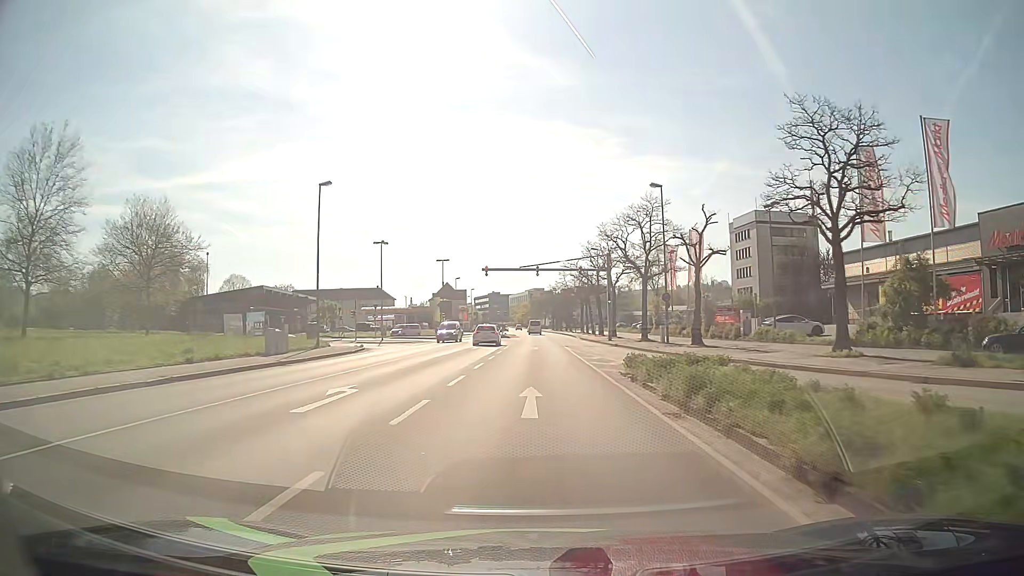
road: primary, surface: asphalt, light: Day
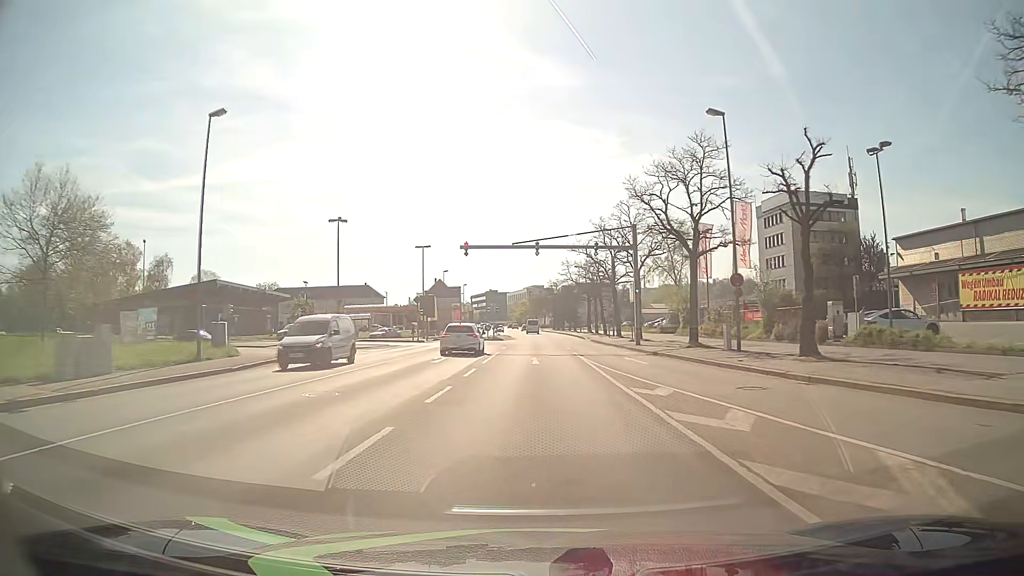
(0.0, +15.3) m; 0°
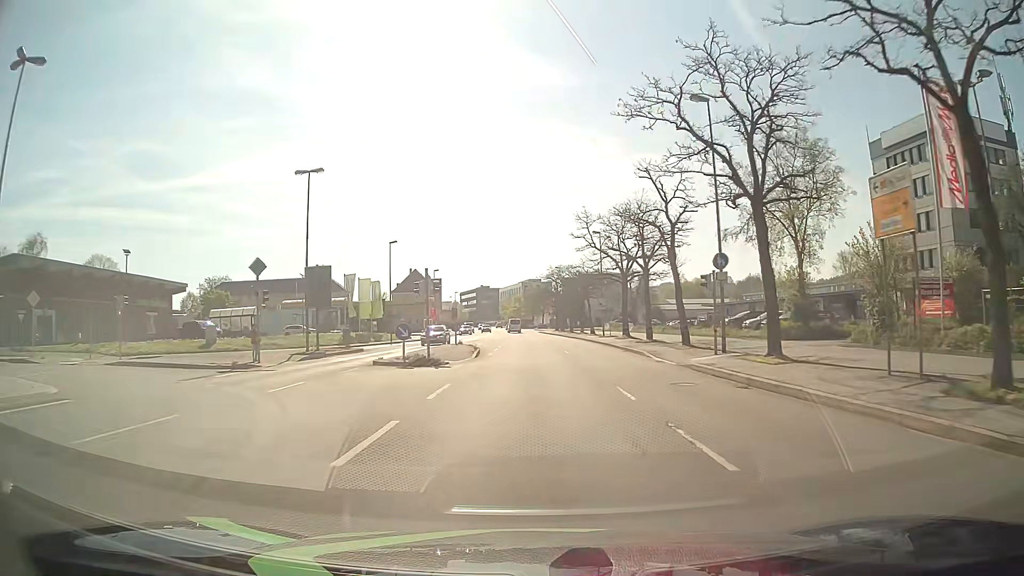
(0.0, +38.3) m; 0°
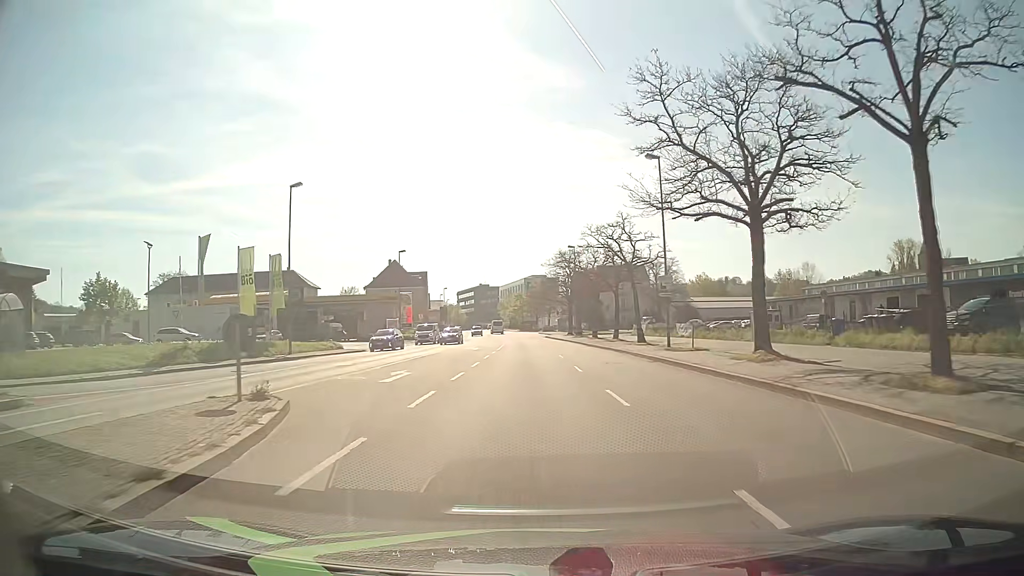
(-0.1, +30.6) m; 0°
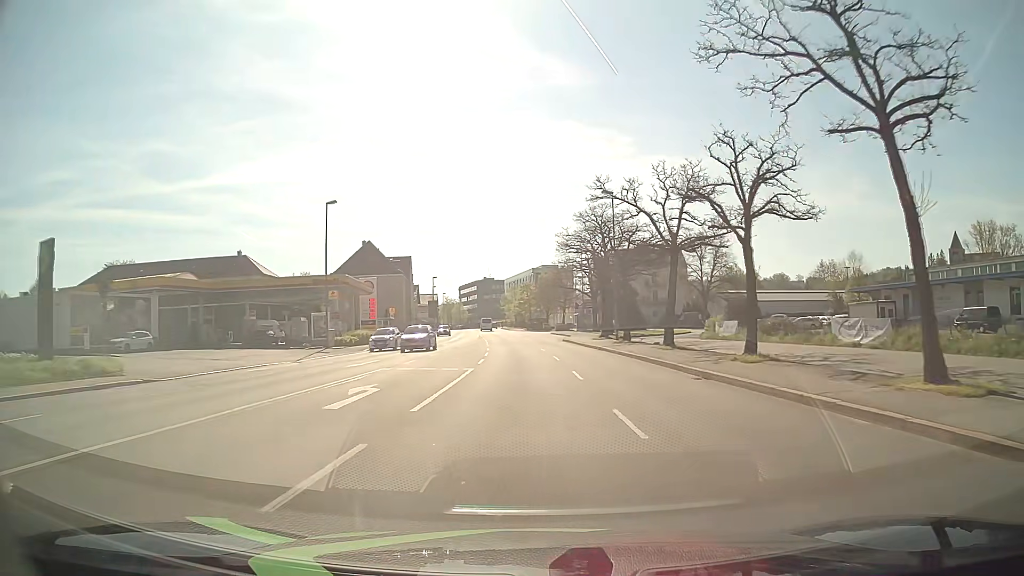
(-0.2, +30.5) m; -1°
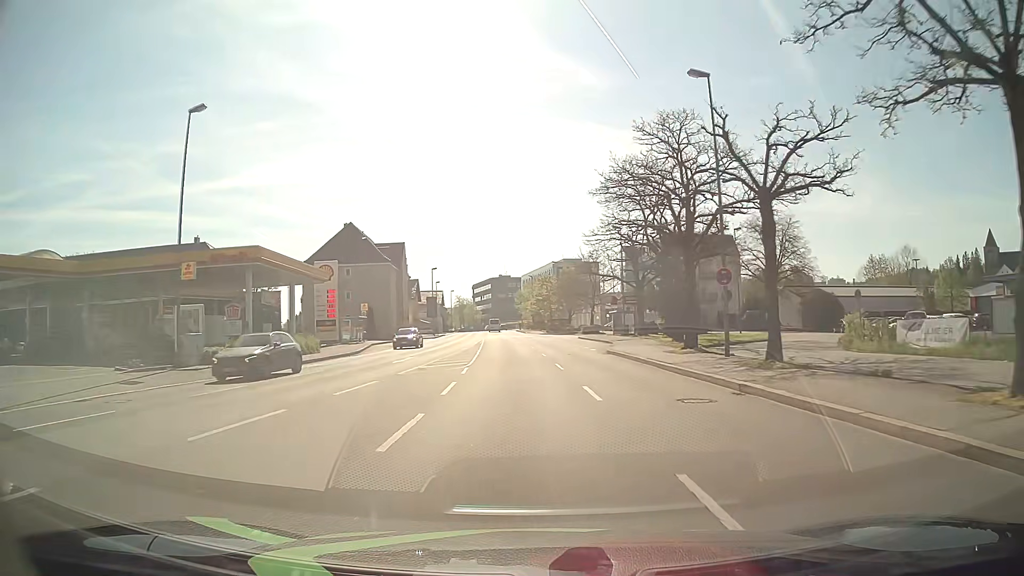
(-0.3, +22.9) m; -2°
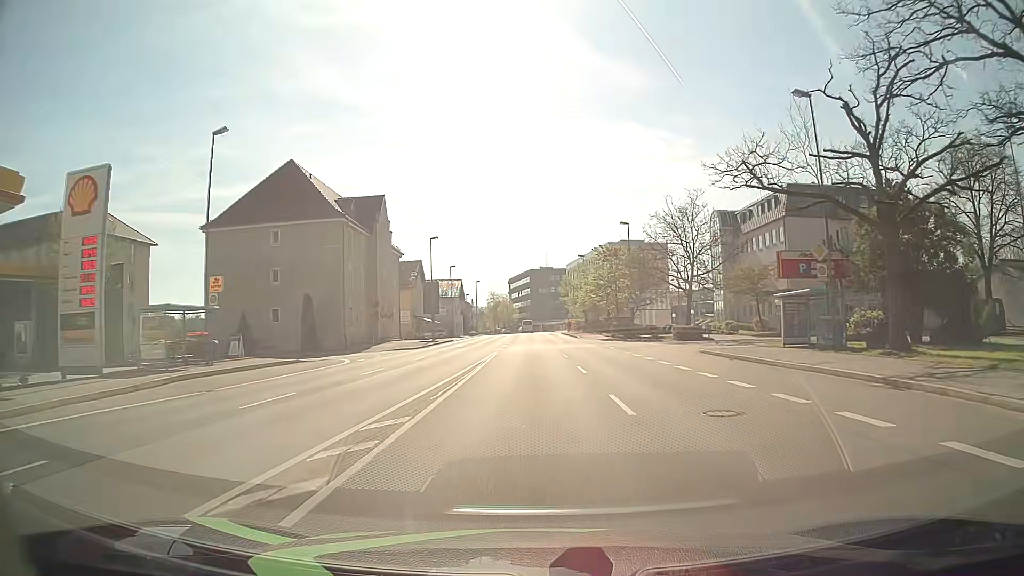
(-1.3, +37.9) m; -4°
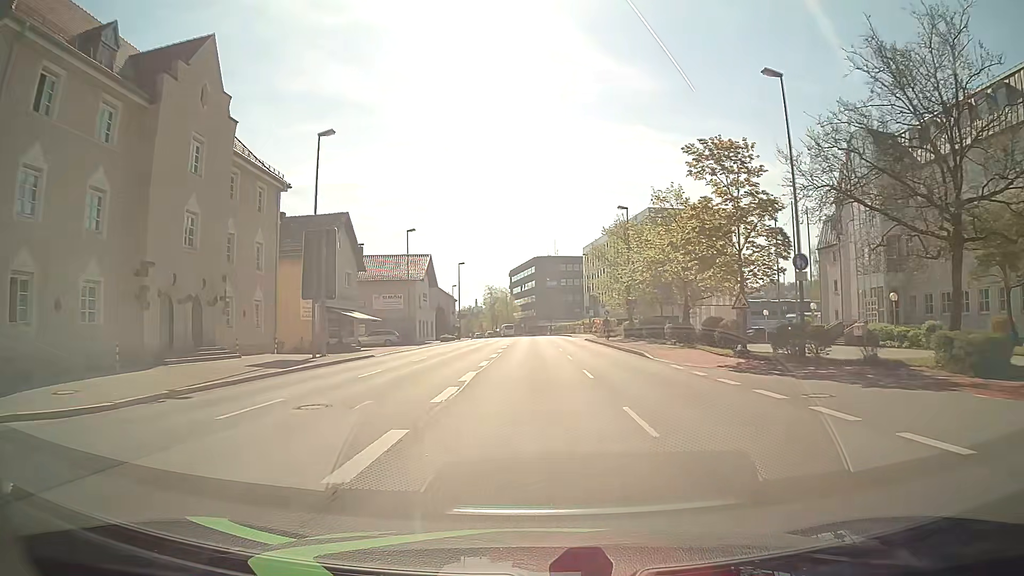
(-0.2, +38.0) m; 0°
(0, +10) (0, +20) (0, +30) (0, +40) (0, +50) (0, +60) (0, +70) (0, +80) (-1, +90) (-2, +100) m
